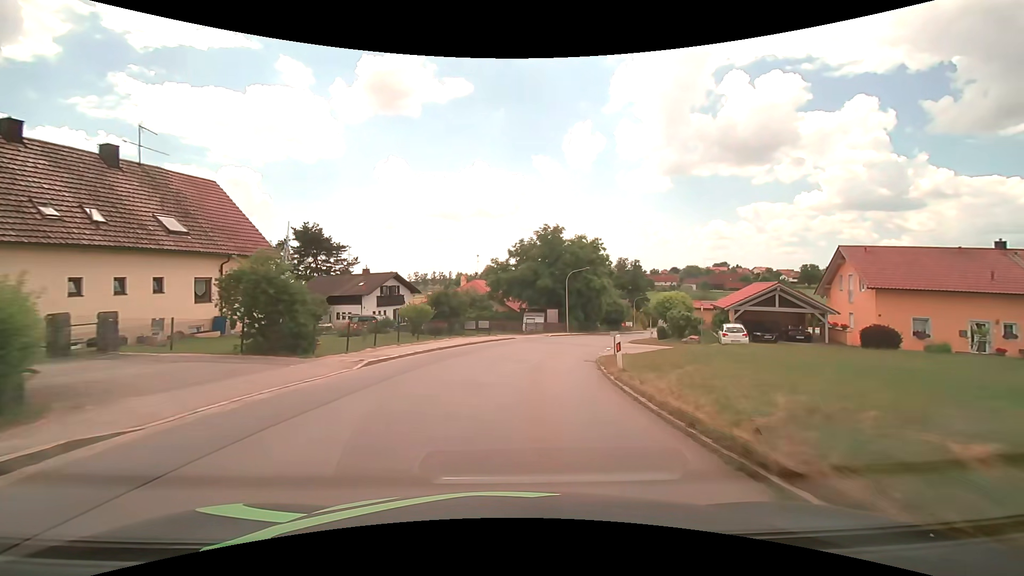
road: tertiary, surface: asphalt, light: Day
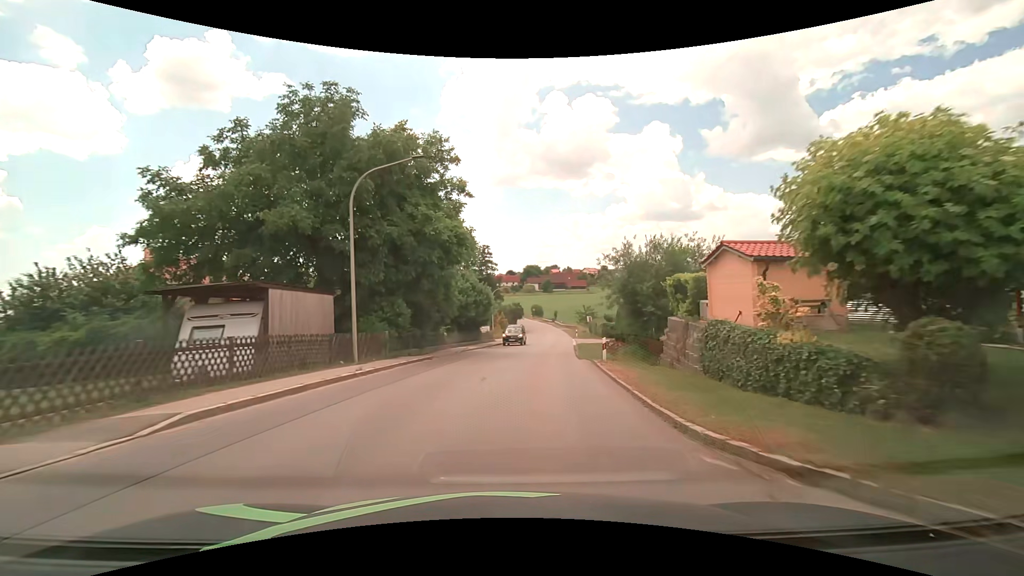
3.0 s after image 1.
(+5.6, +37.4) m; +19°
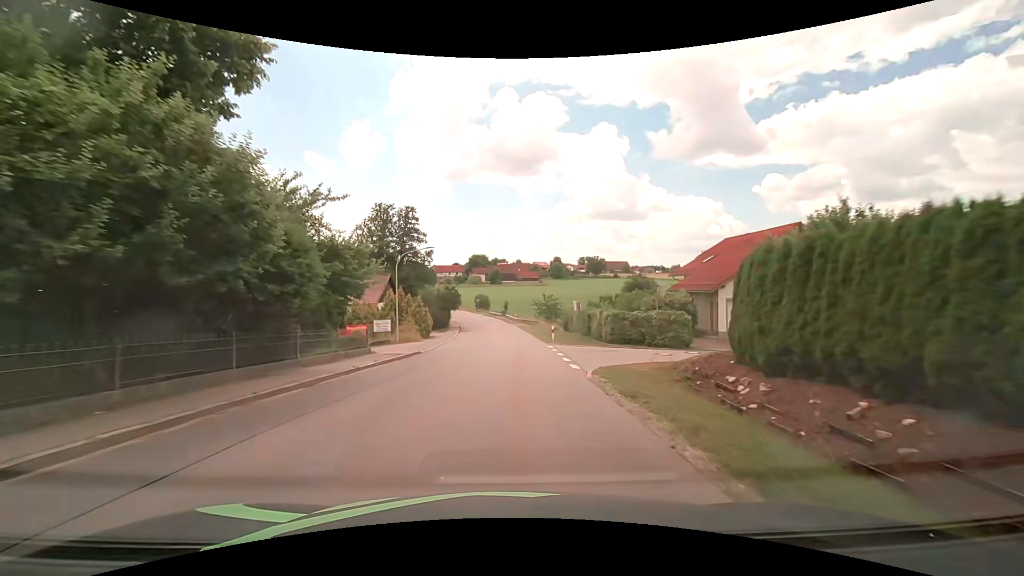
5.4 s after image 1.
(+2.0, +30.5) m; +5°
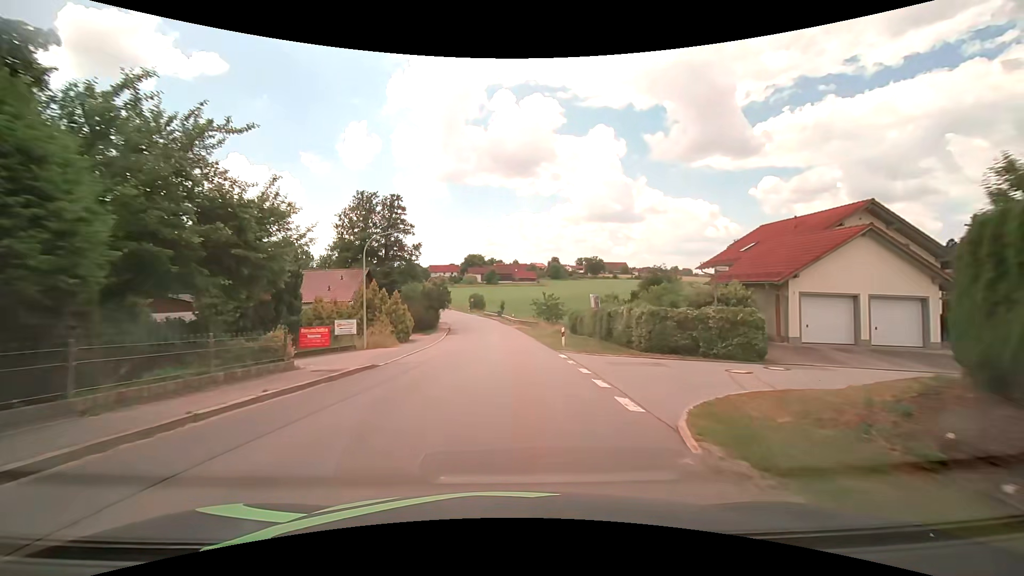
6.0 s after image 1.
(+0.1, +7.7) m; +1°
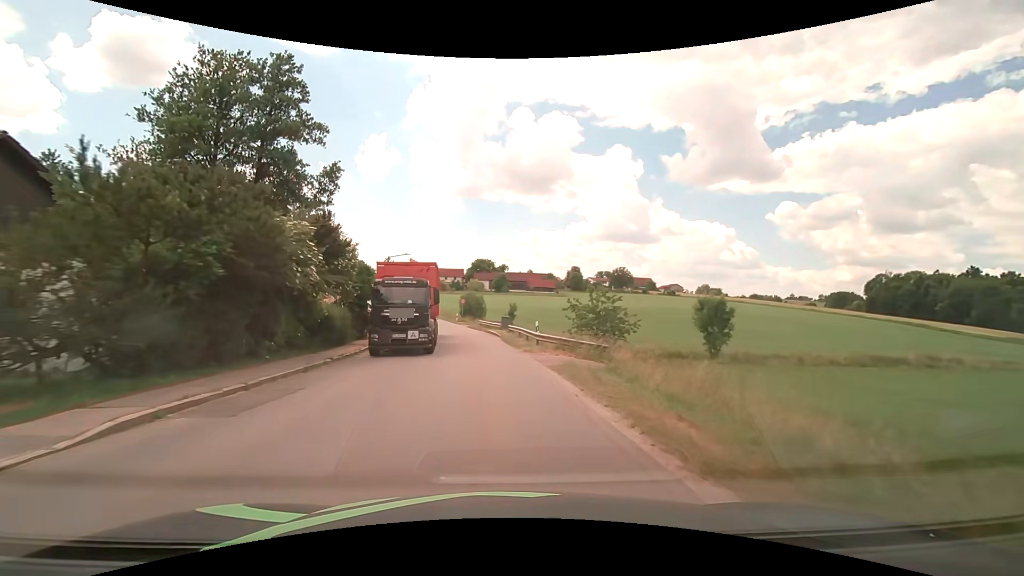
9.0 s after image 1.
(-0.2, +38.1) m; -1°
(0, +10) (-1, +20) (-2, +30) (-4, +40) (-6, +50) (-8, +59) (-11, +69) (-14, +78) (-17, +88) (-21, +97) m
